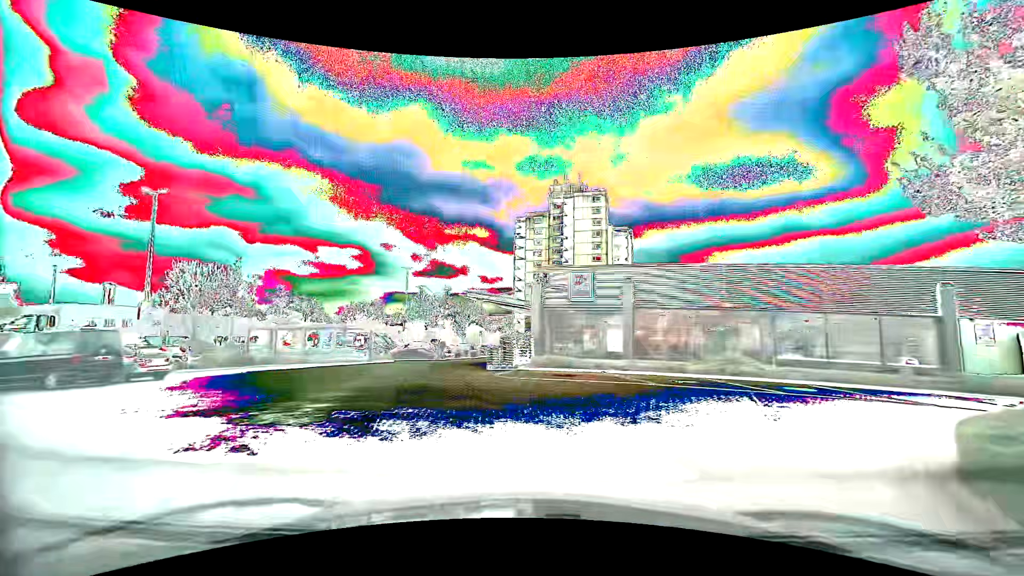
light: Day
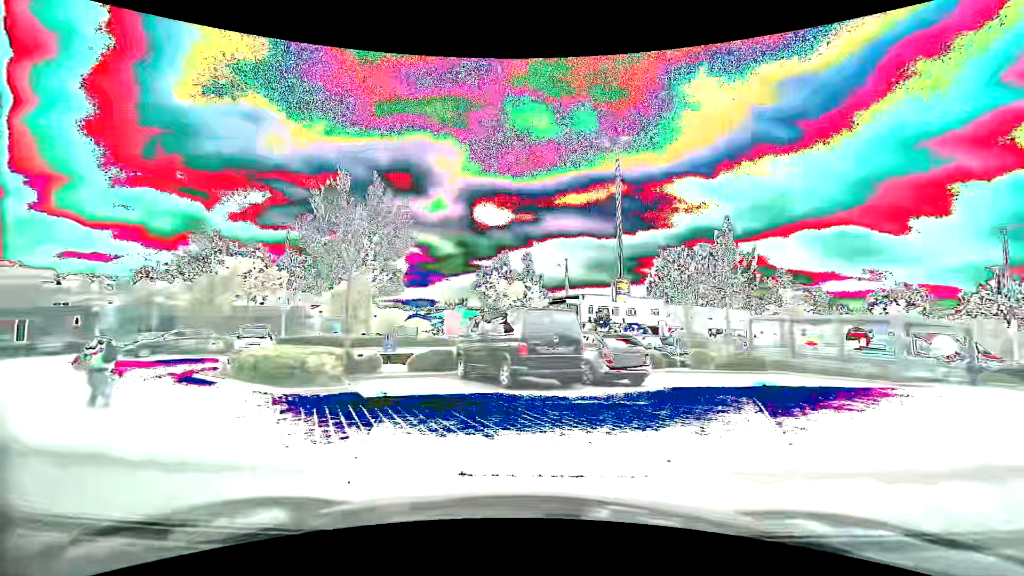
(-4.0, +9.8) m; -51°
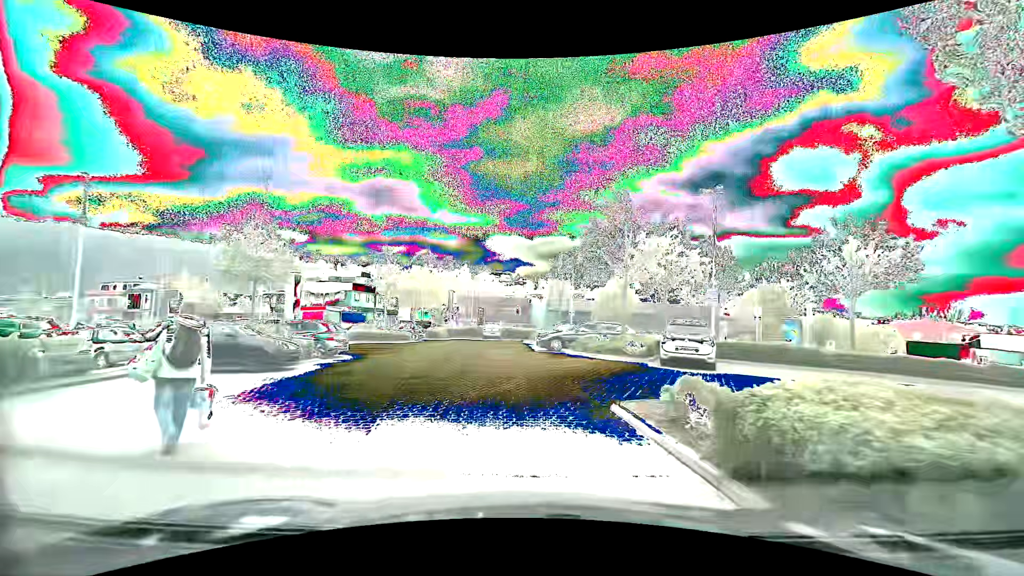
(-5.0, +9.5) m; -44°
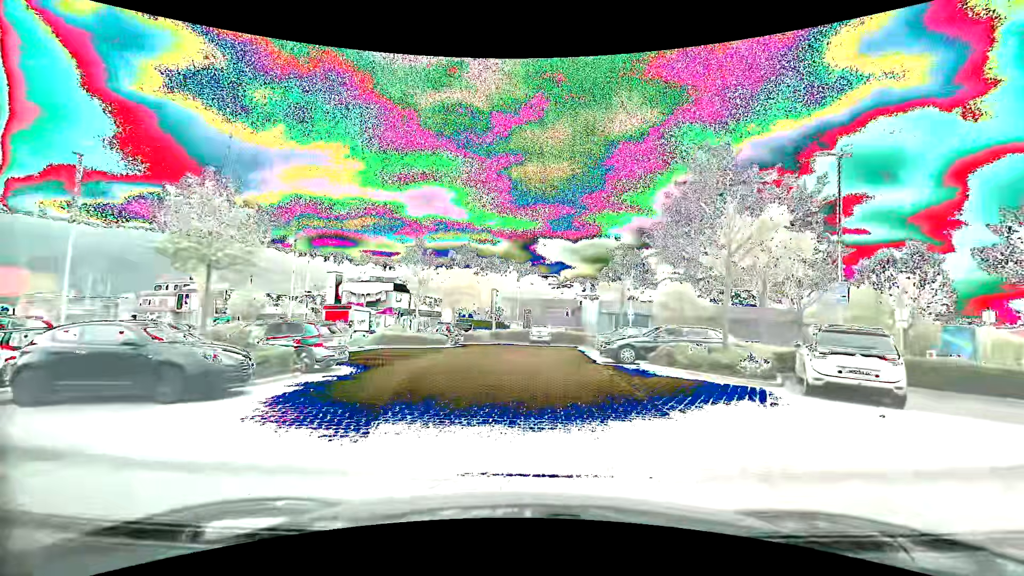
(-0.4, +5.6) m; -5°
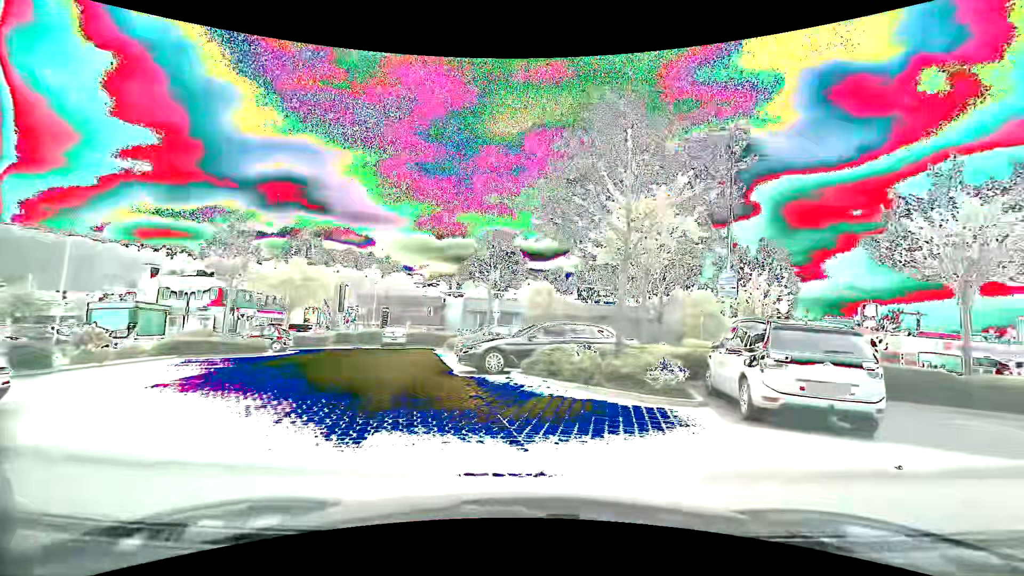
(+0.1, +4.9) m; +13°
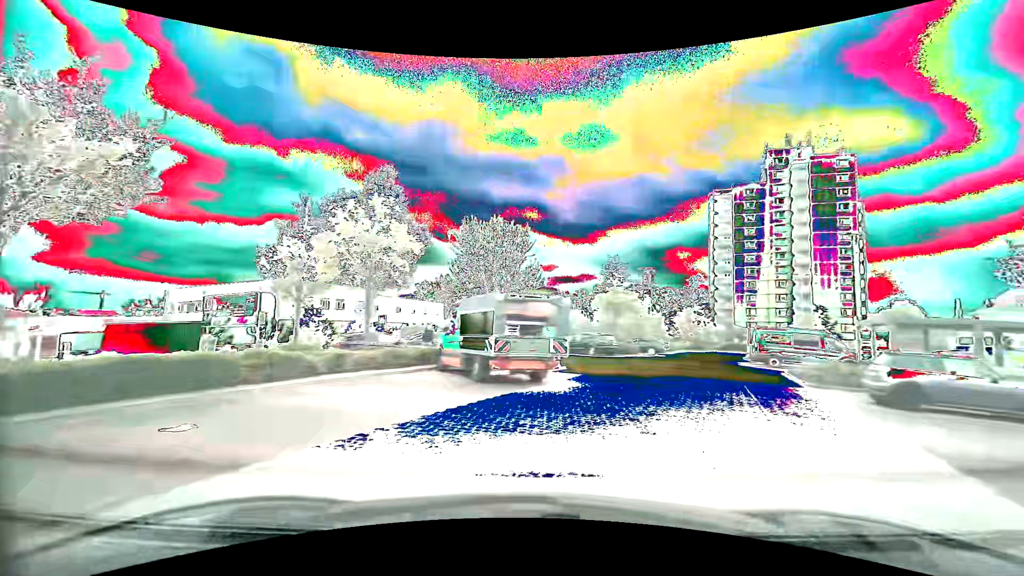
(+3.8, +4.7) m; +78°
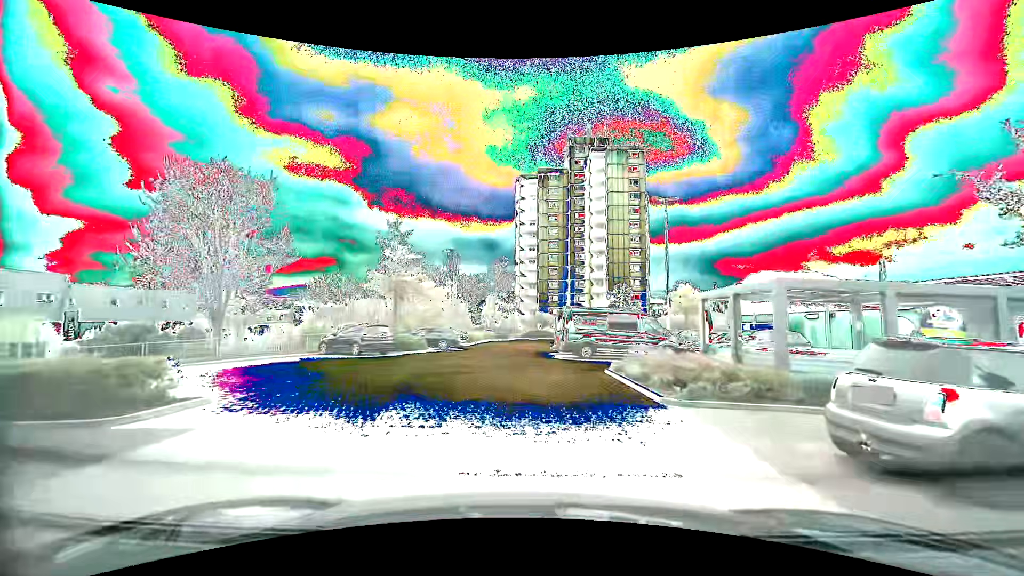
(+3.3, +9.8) m; +23°
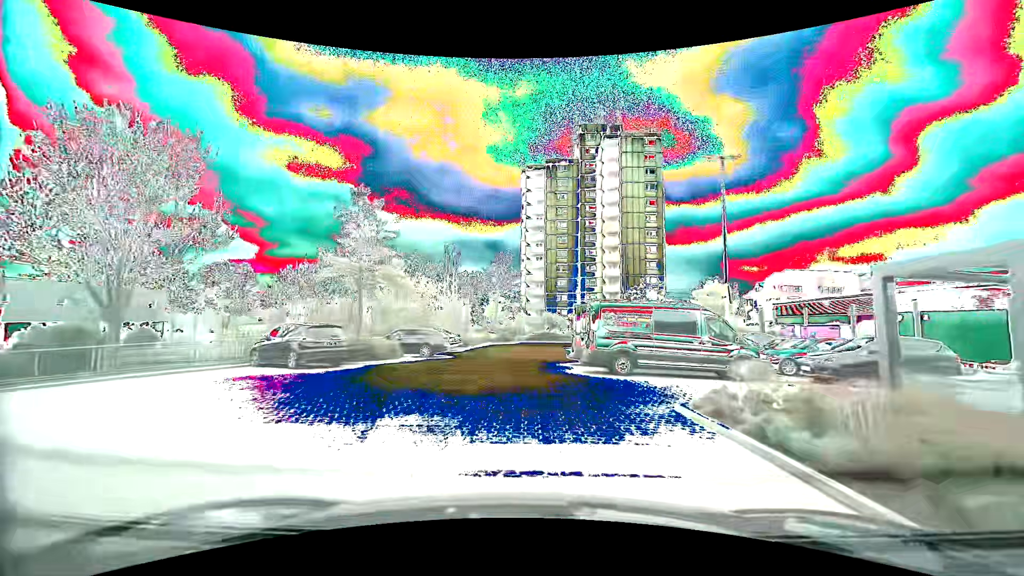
(0.0, +7.4) m; -1°
